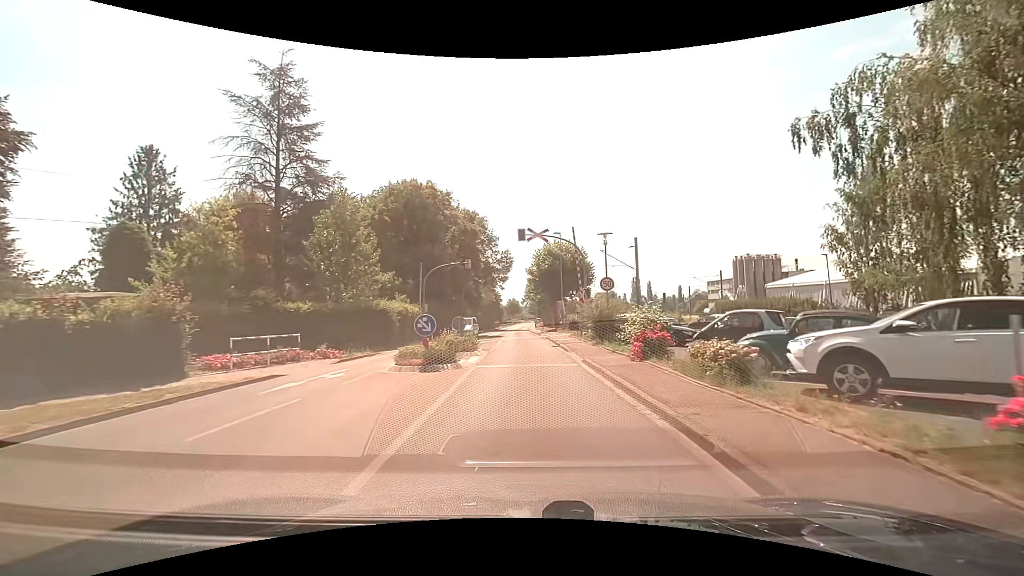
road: secondary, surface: asphalt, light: Day
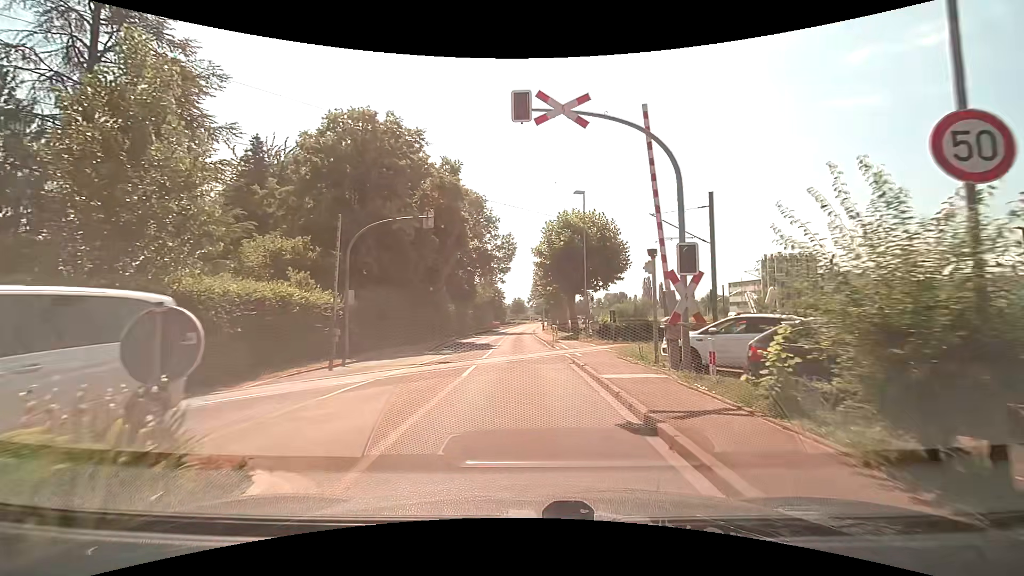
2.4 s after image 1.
(-0.1, +17.2) m; -1°
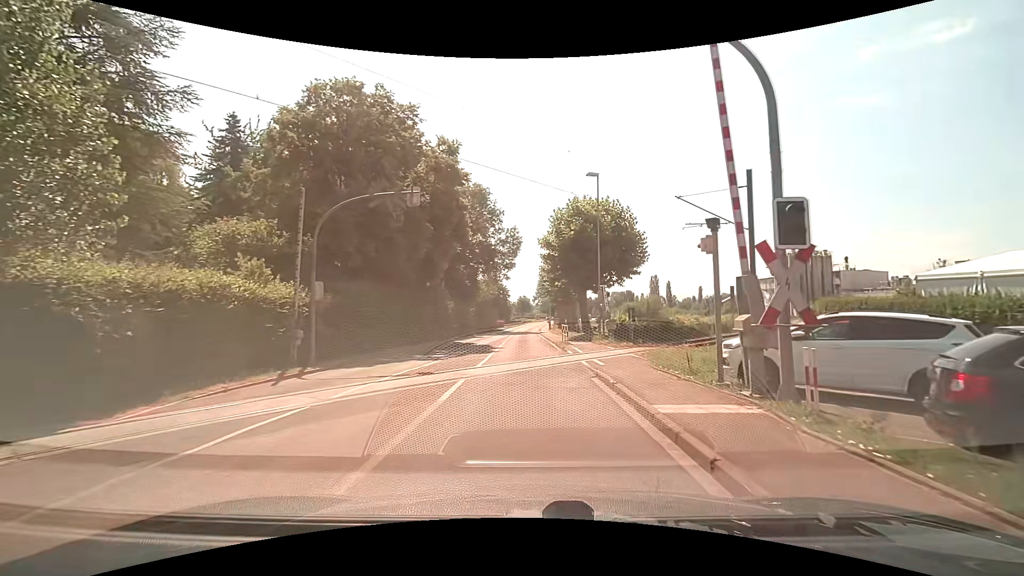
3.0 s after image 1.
(0.0, +3.9) m; 0°
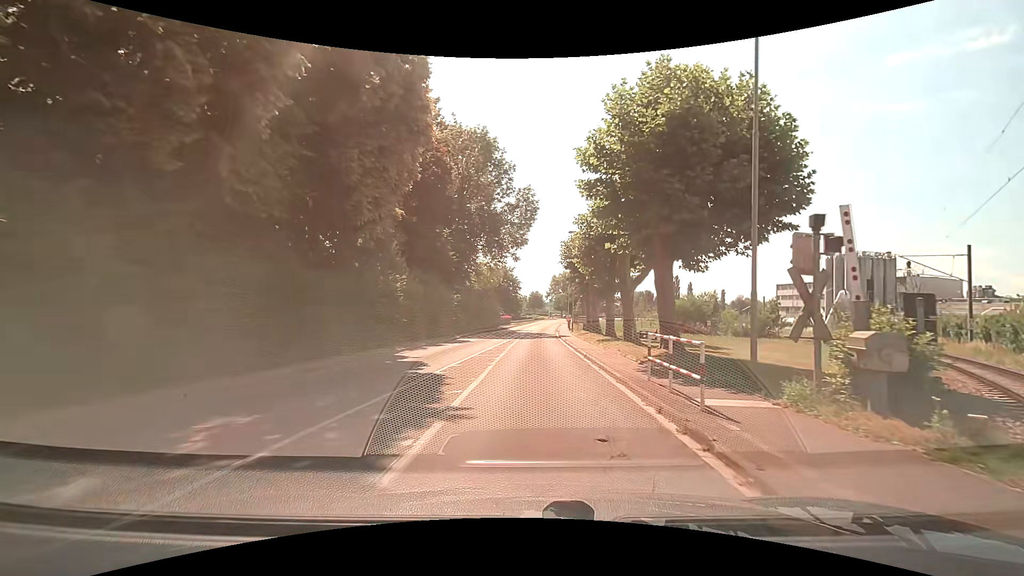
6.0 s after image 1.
(-0.3, +19.4) m; -1°
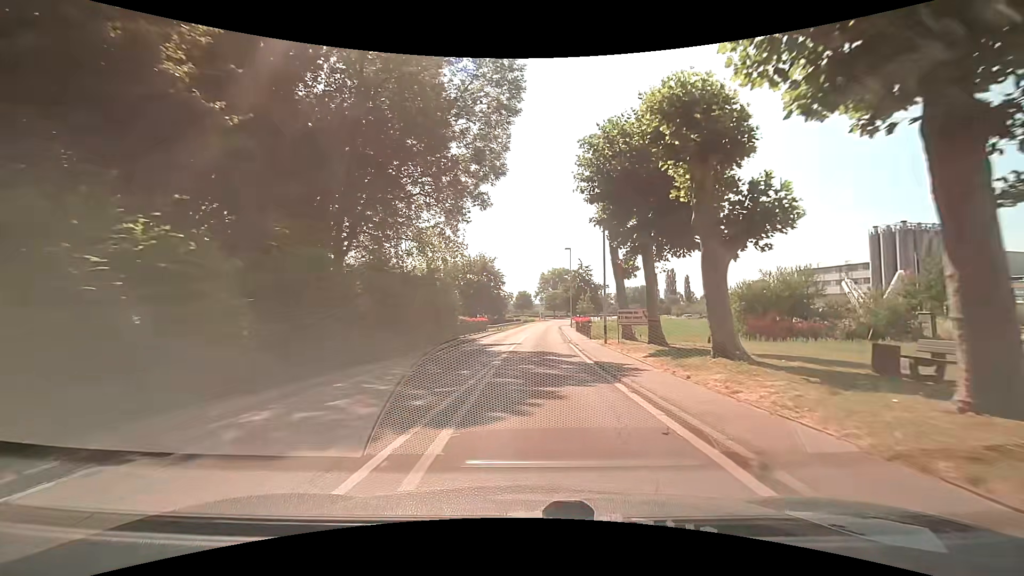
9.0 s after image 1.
(+0.1, +27.0) m; +1°
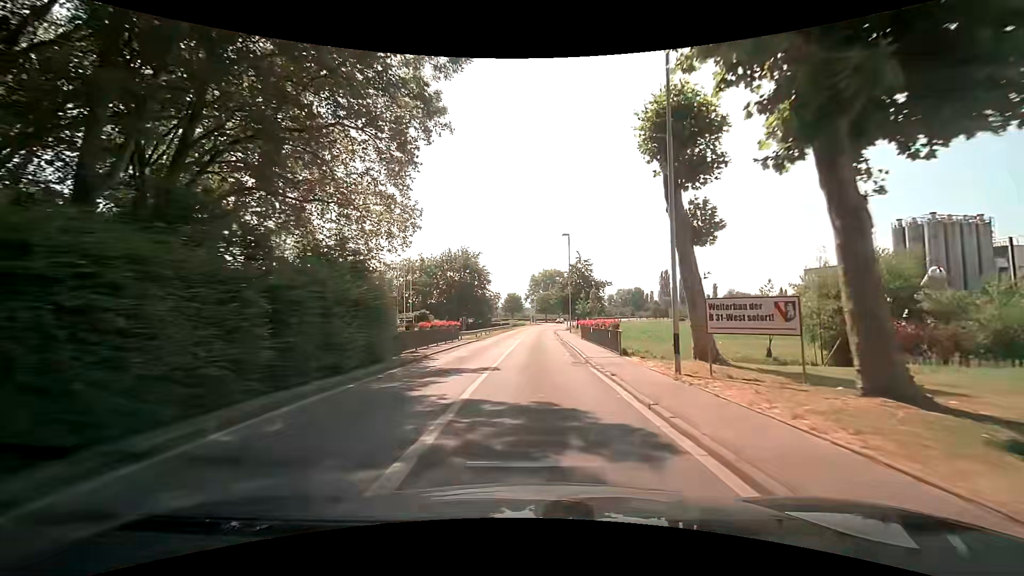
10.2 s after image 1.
(+0.1, +13.0) m; 0°
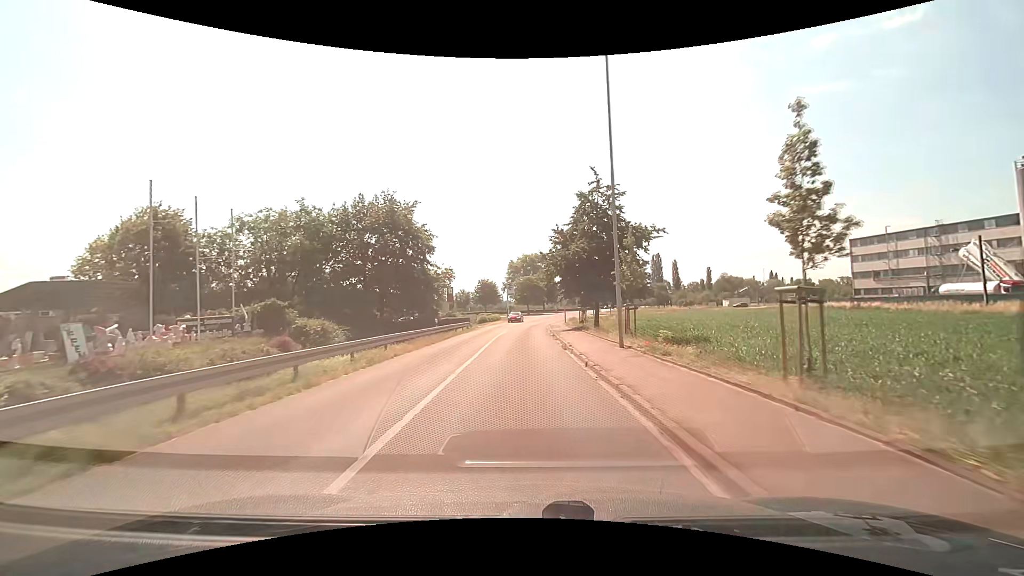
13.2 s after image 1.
(+1.1, +36.3) m; +3°
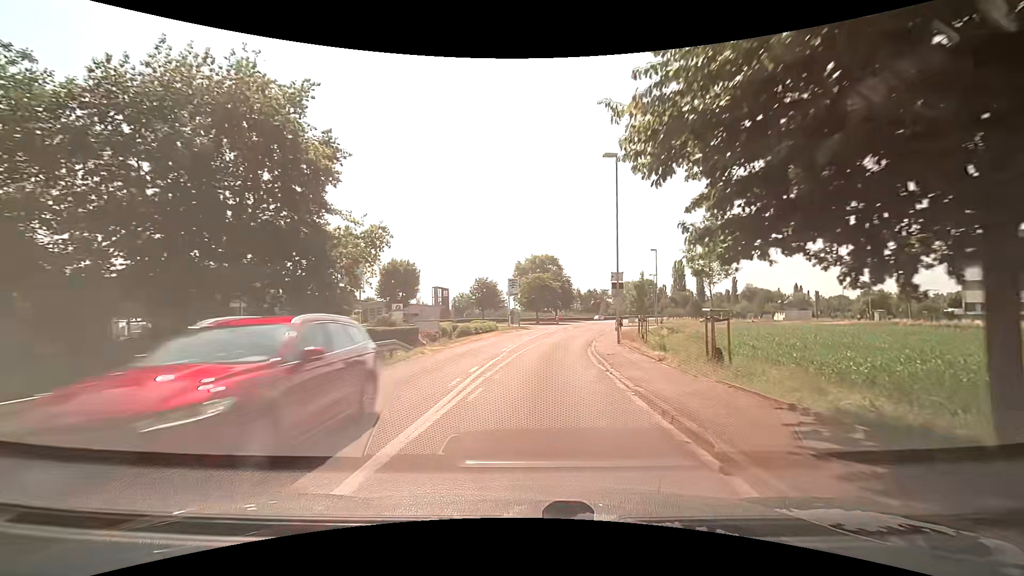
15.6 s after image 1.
(-0.4, +28.7) m; -1°
(0, +10) (+1, +20) (+2, +30) (+3, +40) (+5, +50) (+7, +59) (+9, +69) (+11, +79) (+13, +89) (+16, +99) m
